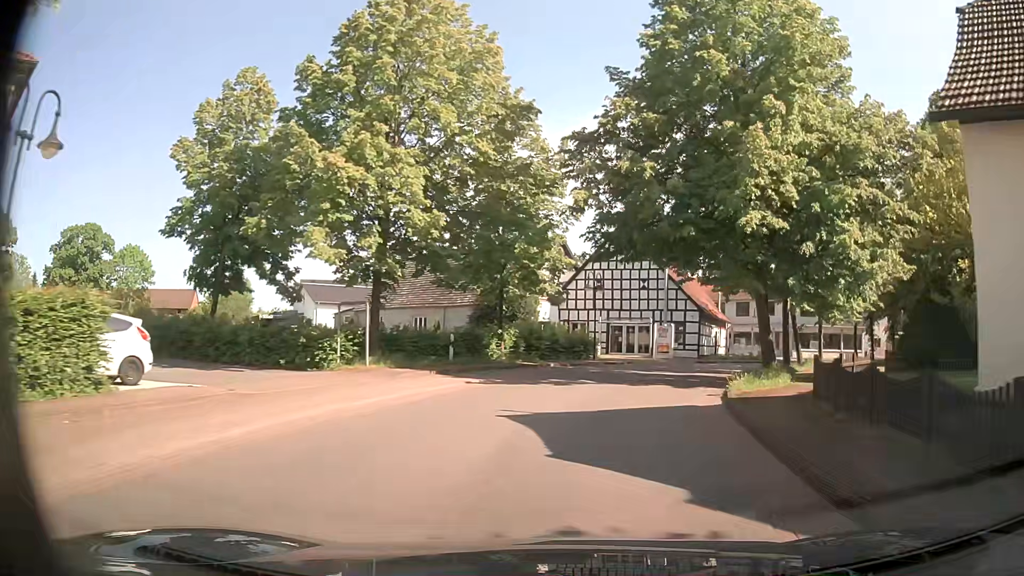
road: secondary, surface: asphalt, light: Day
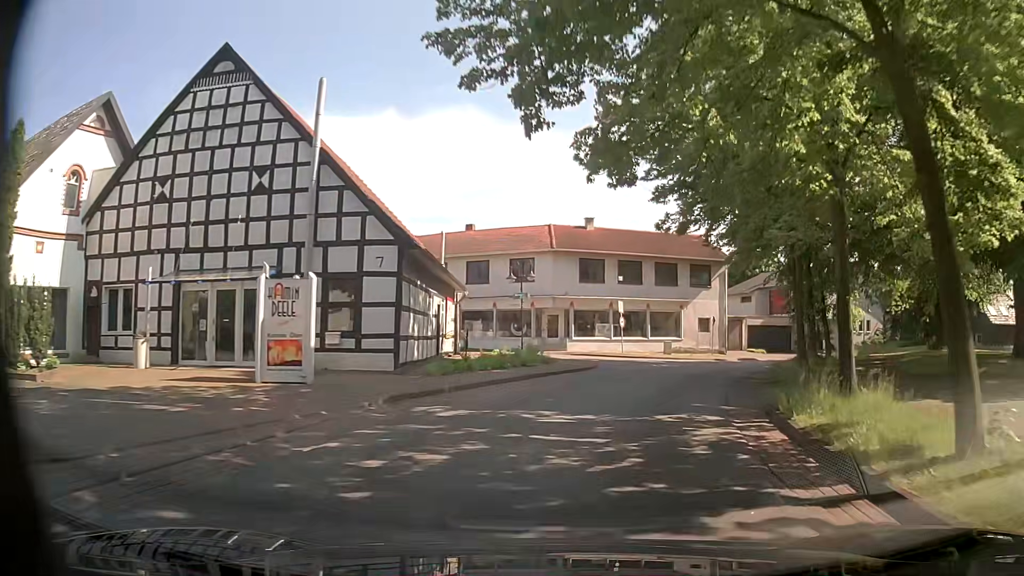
(+6.1, +30.2) m; +24°
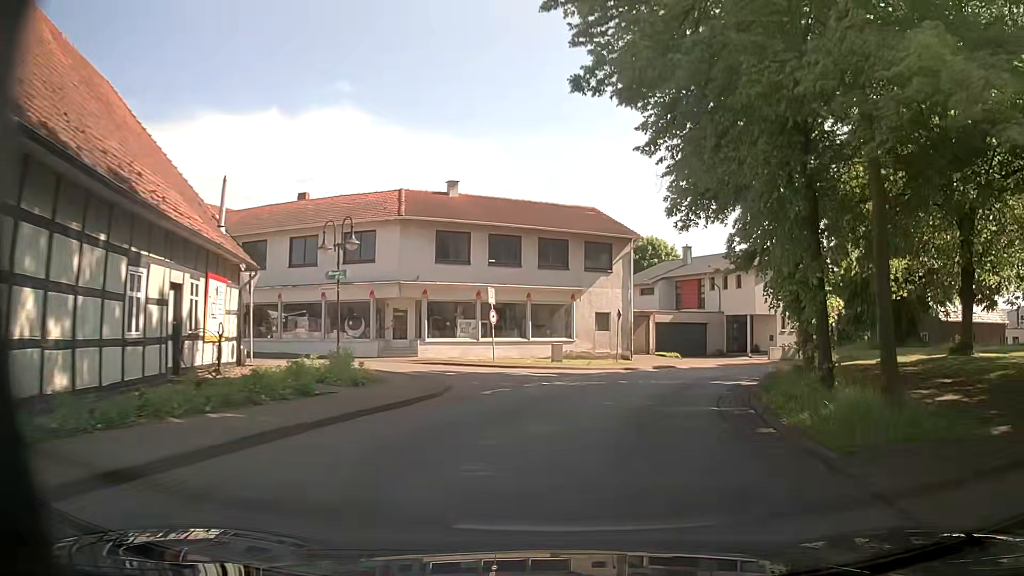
(+1.1, +11.7) m; +11°
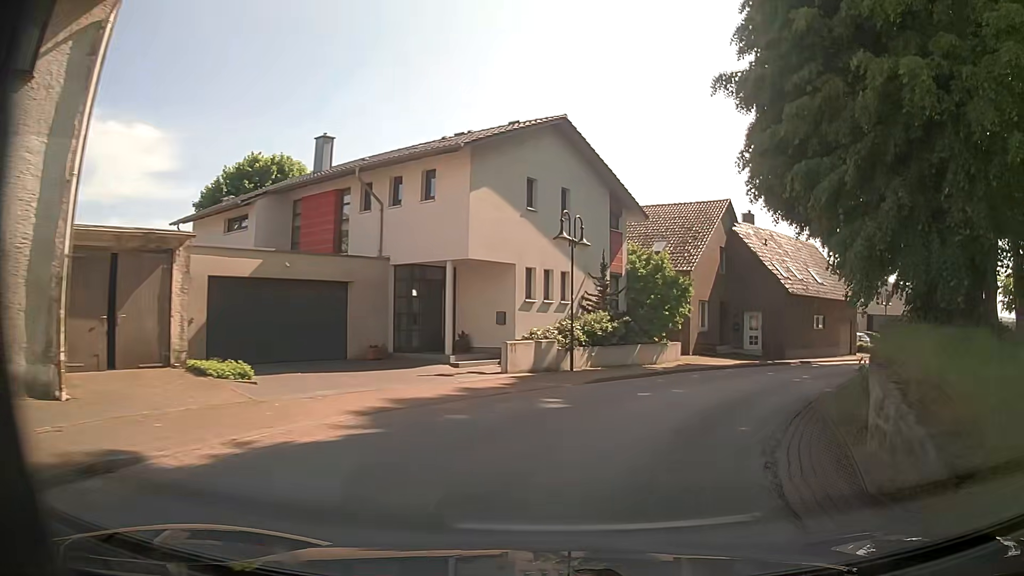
(+6.2, +27.3) m; +27°
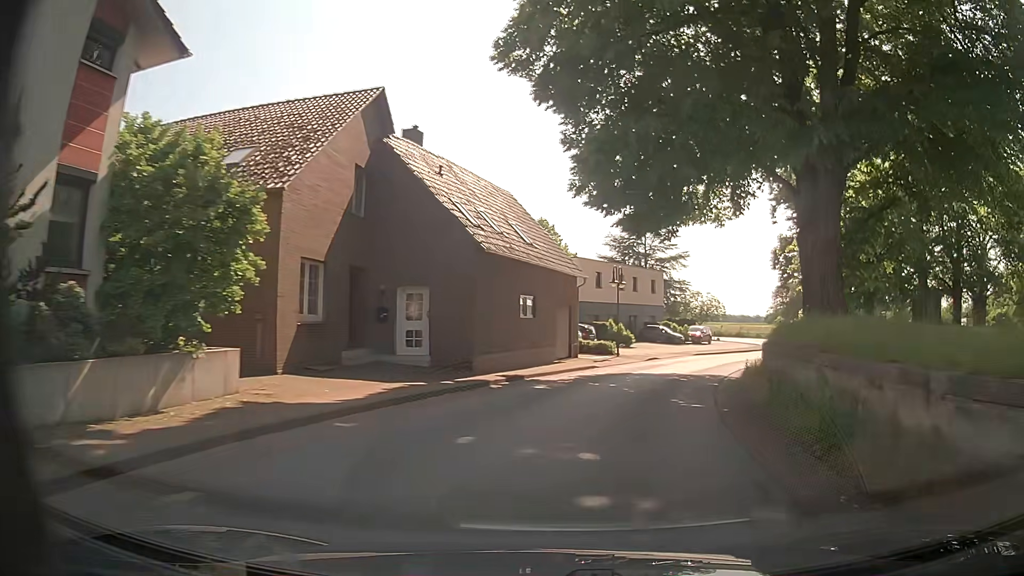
(+4.2, +16.4) m; +29°
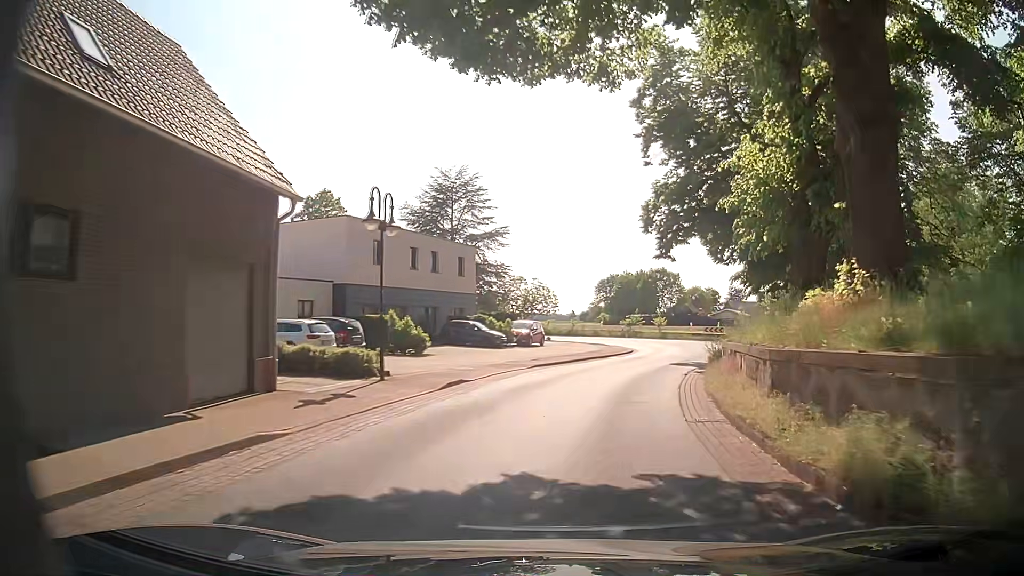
(+2.6, +18.5) m; +15°
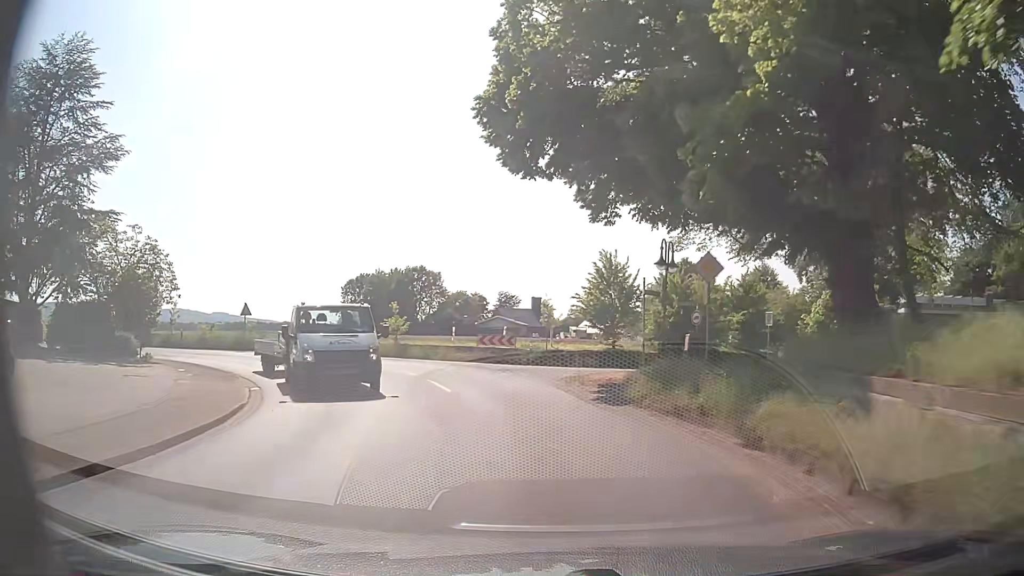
(+6.5, +31.8) m; +21°
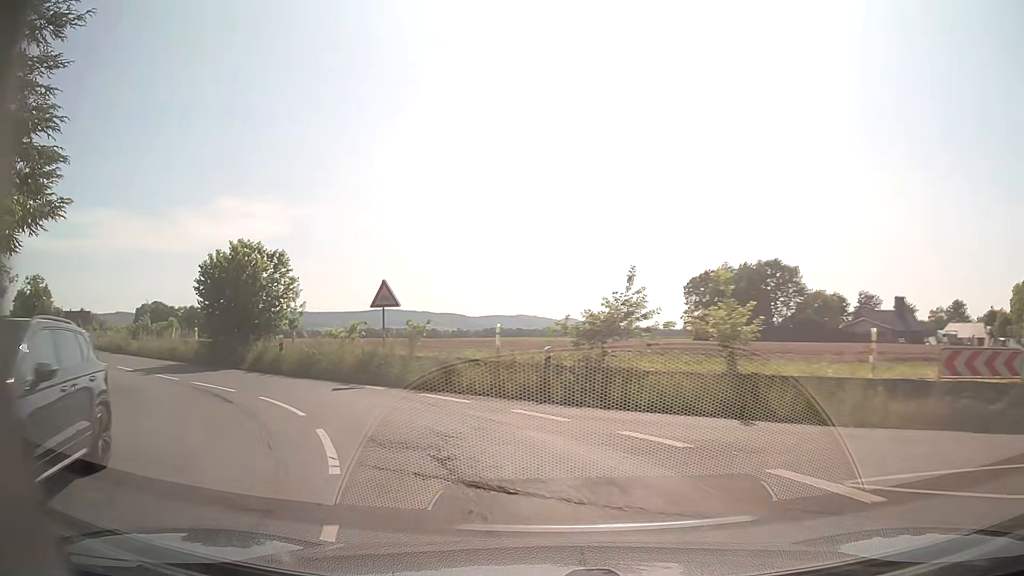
(-3.8, +23.0) m; -30°
(-2, +10) (-8, +18) (-15, +24) (-23, +30) (-31, +36) (-39, +42) (-48, +48) (-56, +54) (-64, +60) (-72, +66) m
